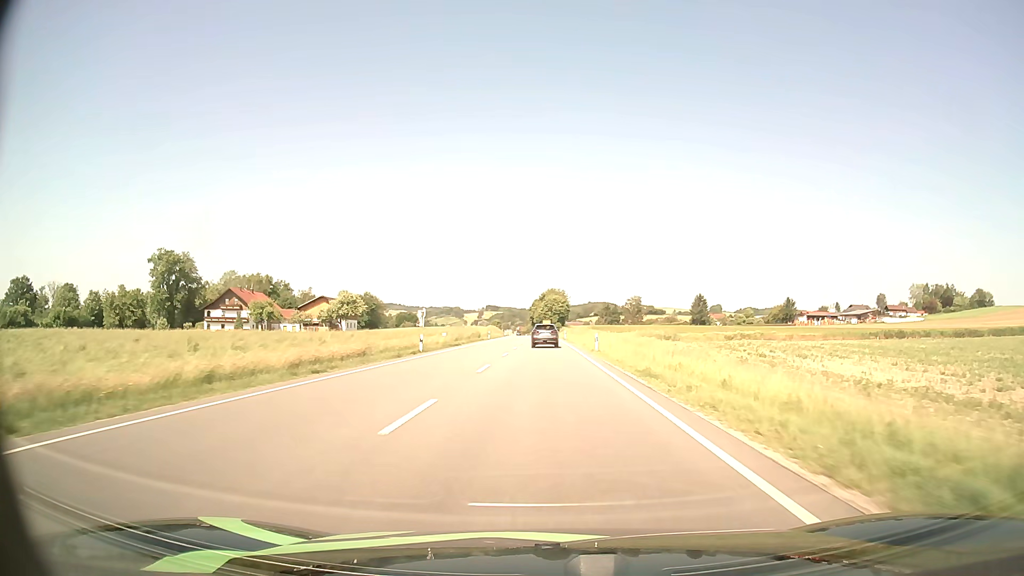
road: primary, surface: asphalt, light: Day
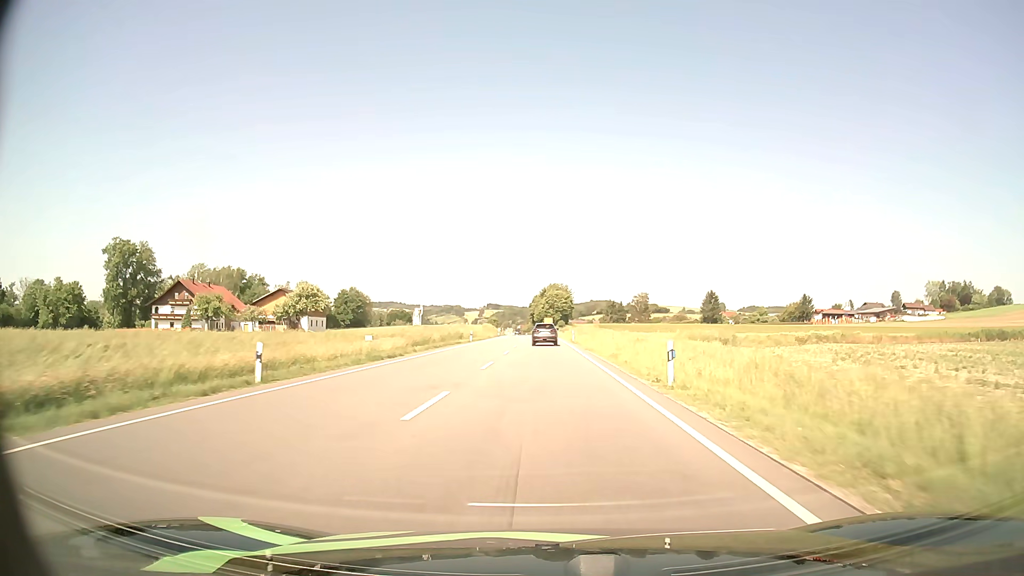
(0.0, +22.4) m; 0°
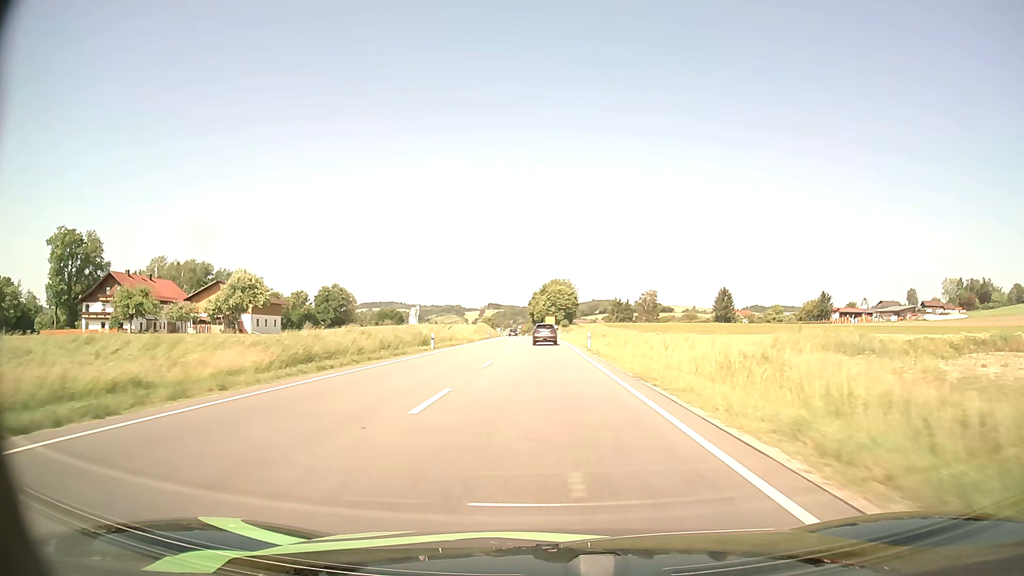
(0.0, +23.0) m; 0°
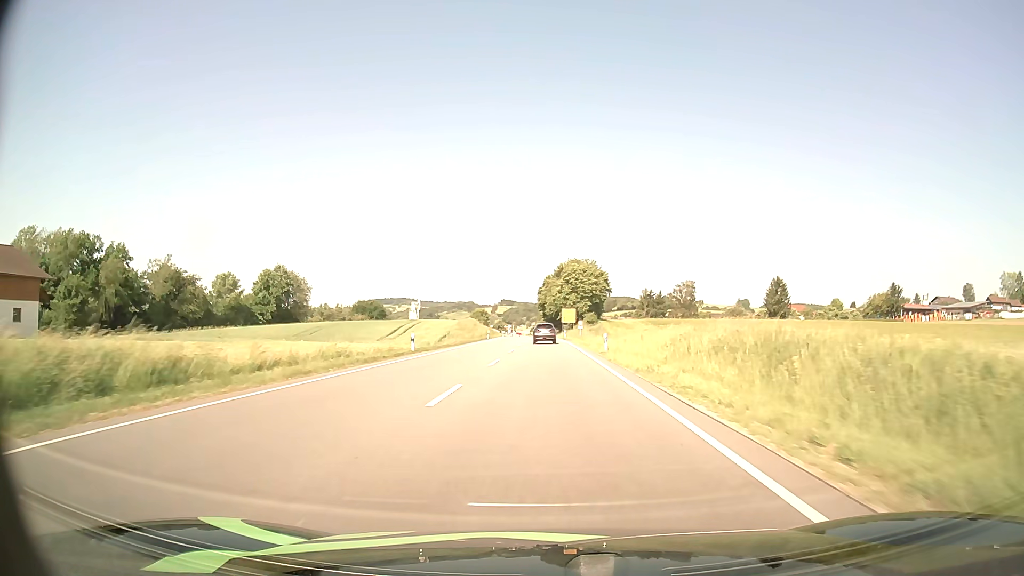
(-0.5, +58.5) m; -1°
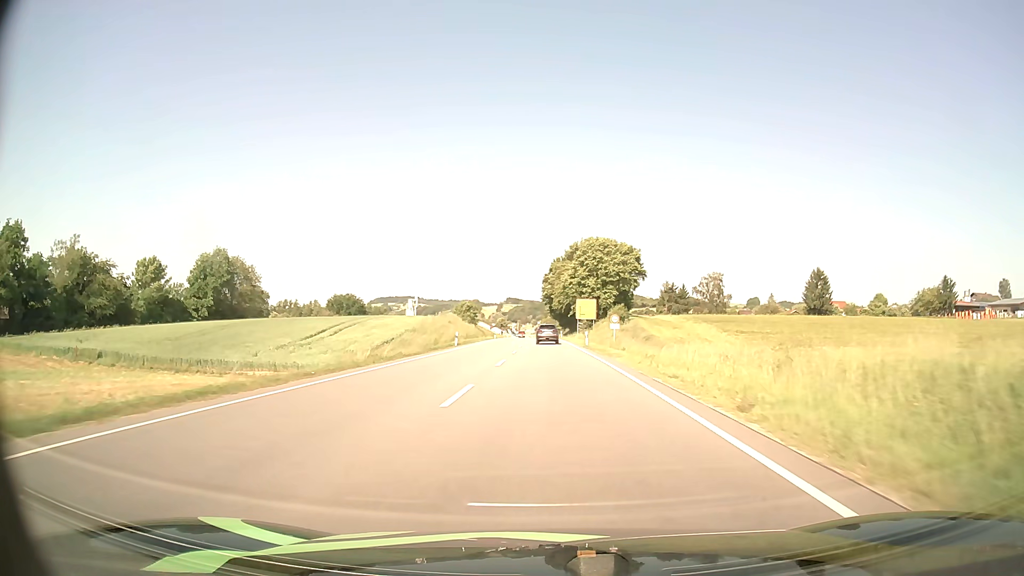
(-0.2, +35.6) m; -1°
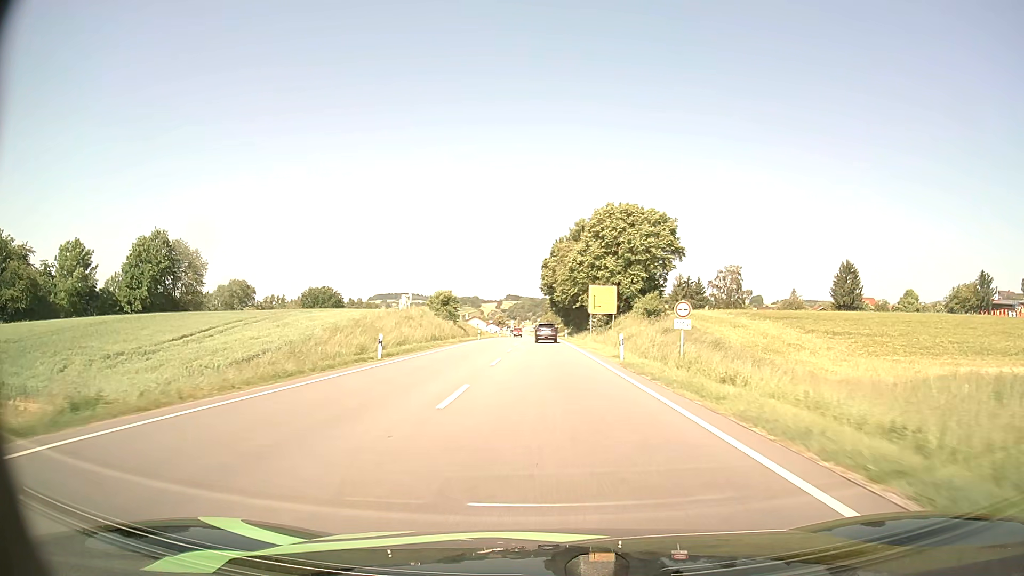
(0.0, +23.8) m; 0°
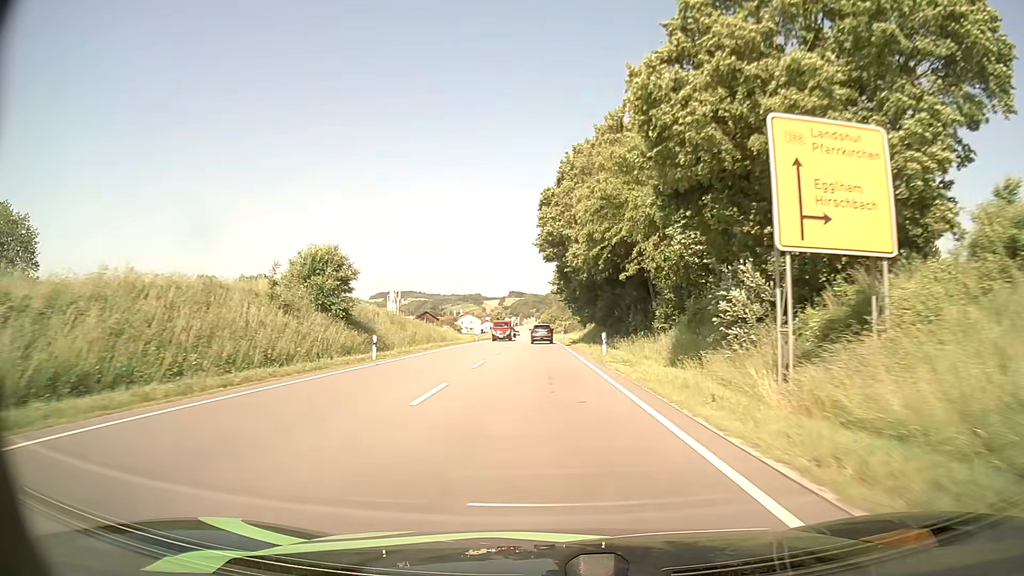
(0.0, +47.0) m; 0°
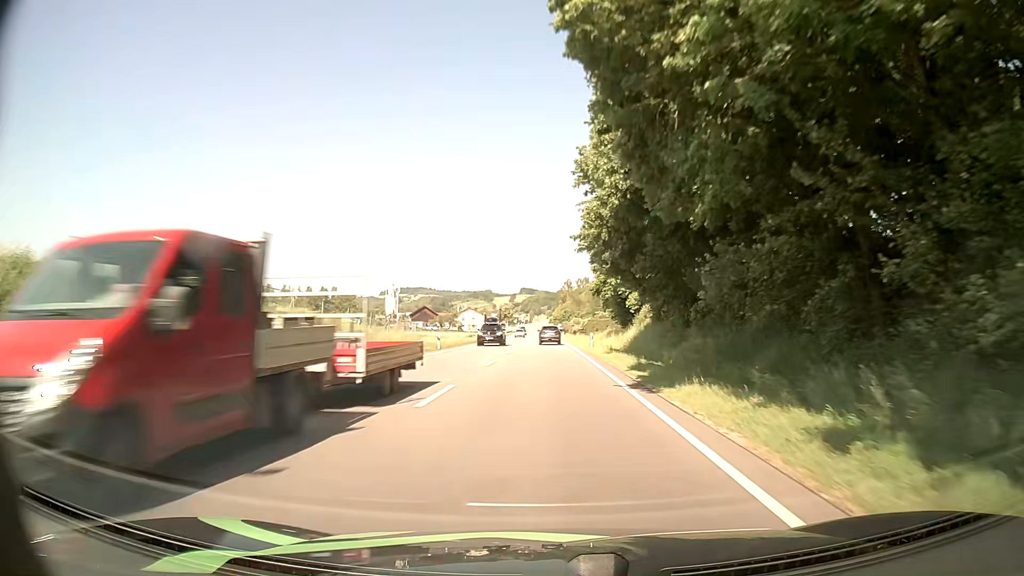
(-0.4, +34.2) m; -1°
(0, +10) (0, +20) (0, +30) (0, +40) (0, +50) (0, +60) (0, +70) (0, +80) (0, +90) (0, +100) m
